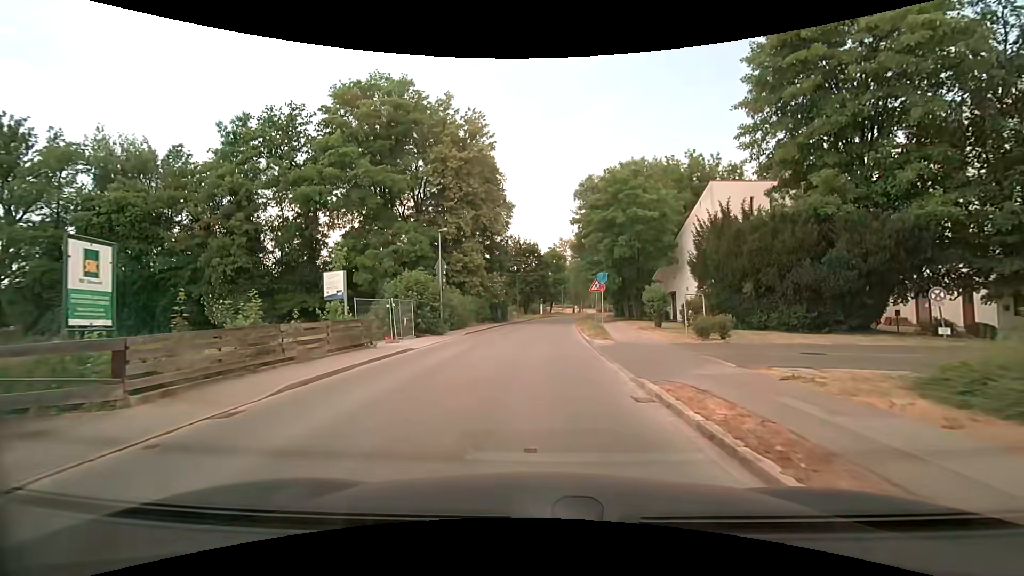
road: residential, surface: asphalt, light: Day
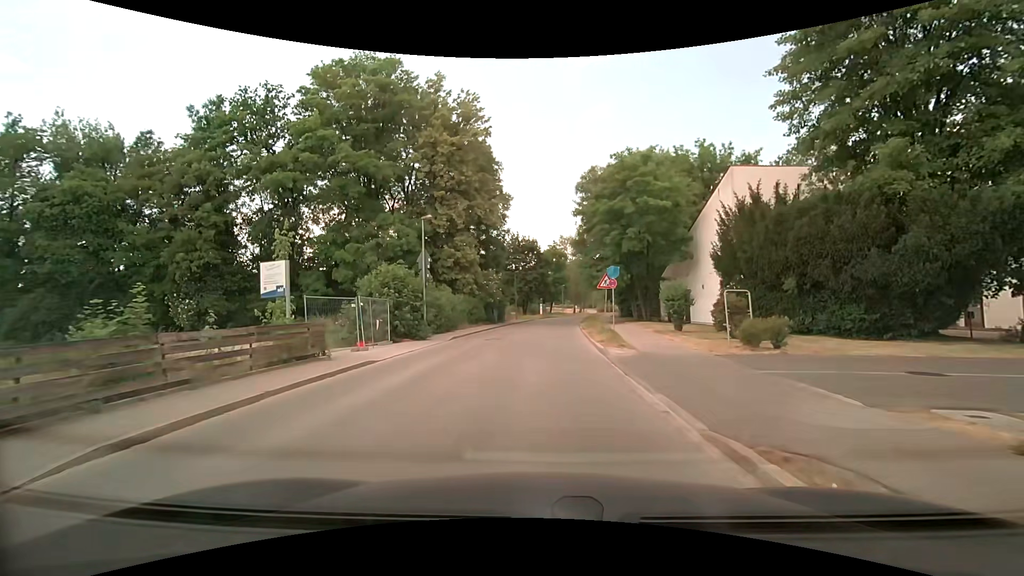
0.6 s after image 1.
(0.0, +4.2) m; 0°
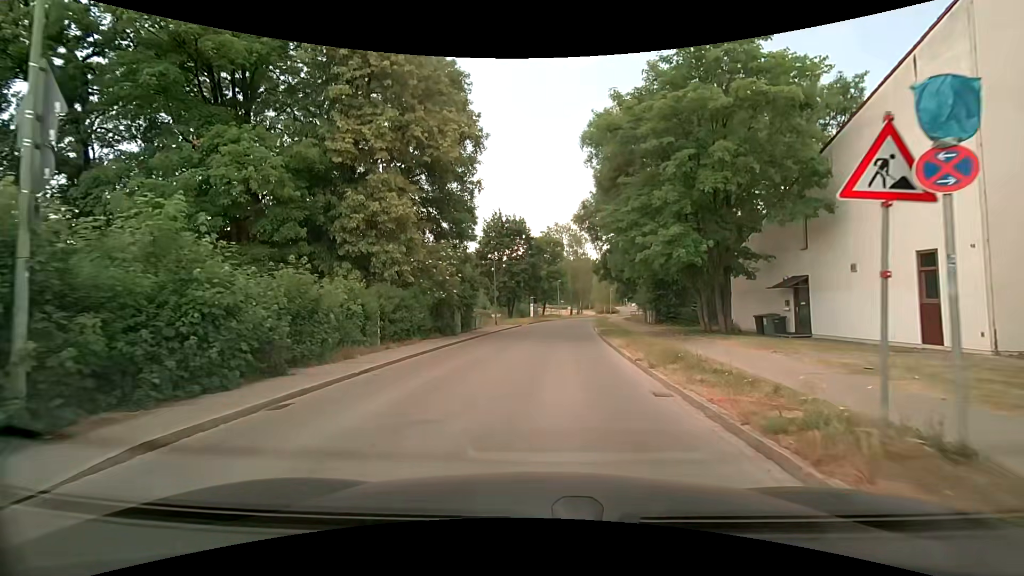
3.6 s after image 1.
(+0.1, +19.5) m; +1°
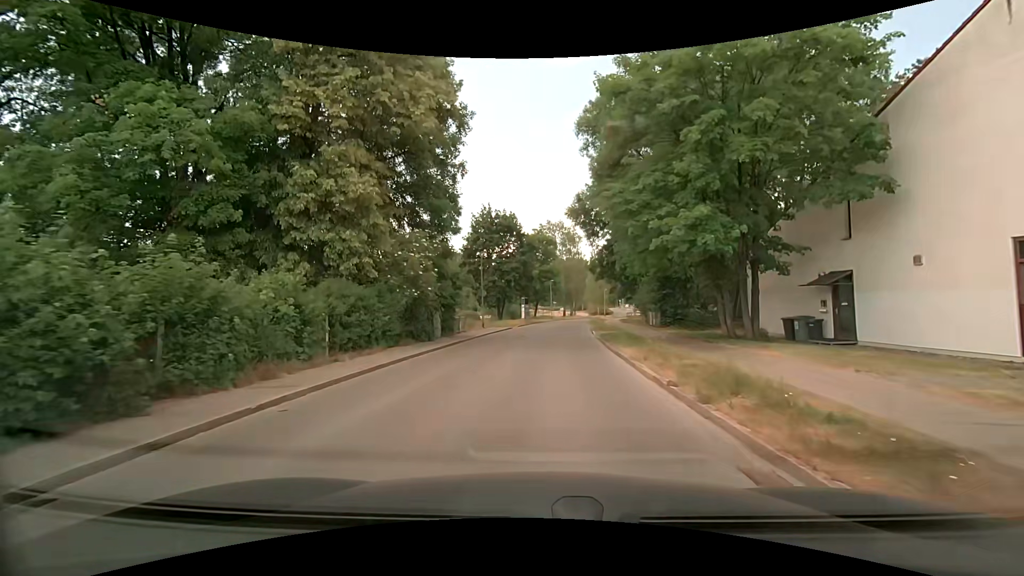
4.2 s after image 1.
(+0.1, +3.9) m; +1°
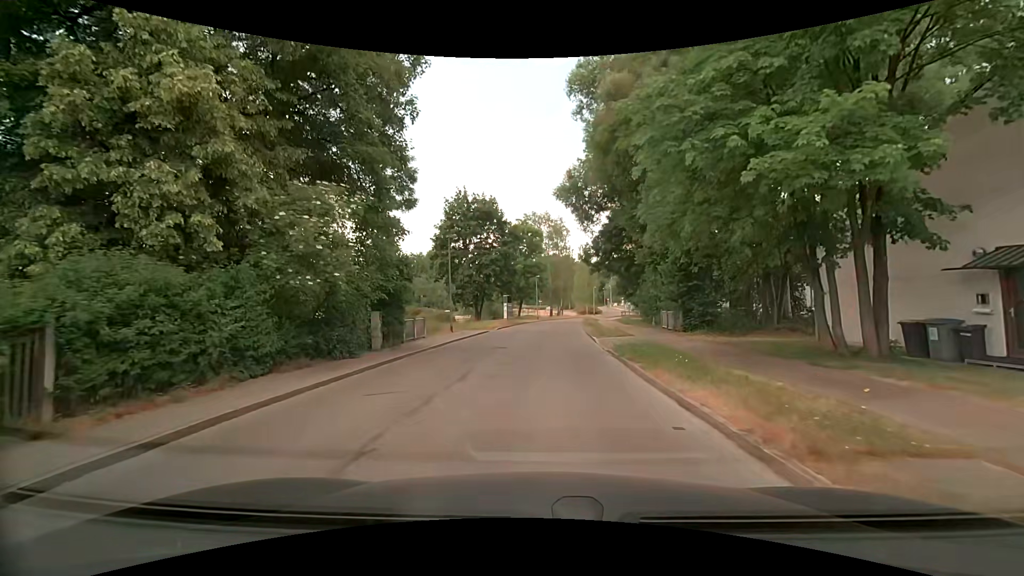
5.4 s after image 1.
(+0.1, +8.1) m; +2°
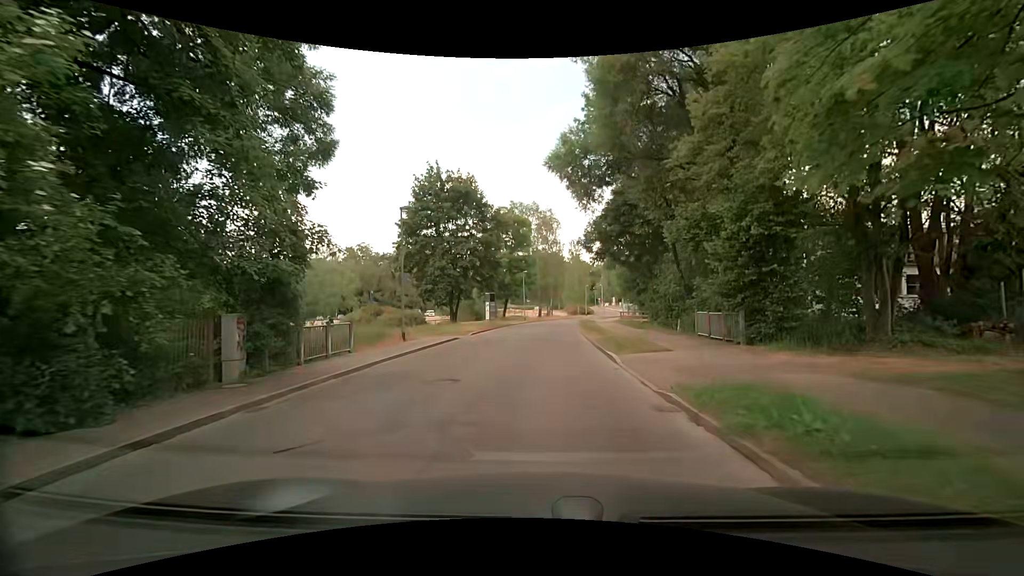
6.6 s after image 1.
(+0.1, +8.5) m; +1°
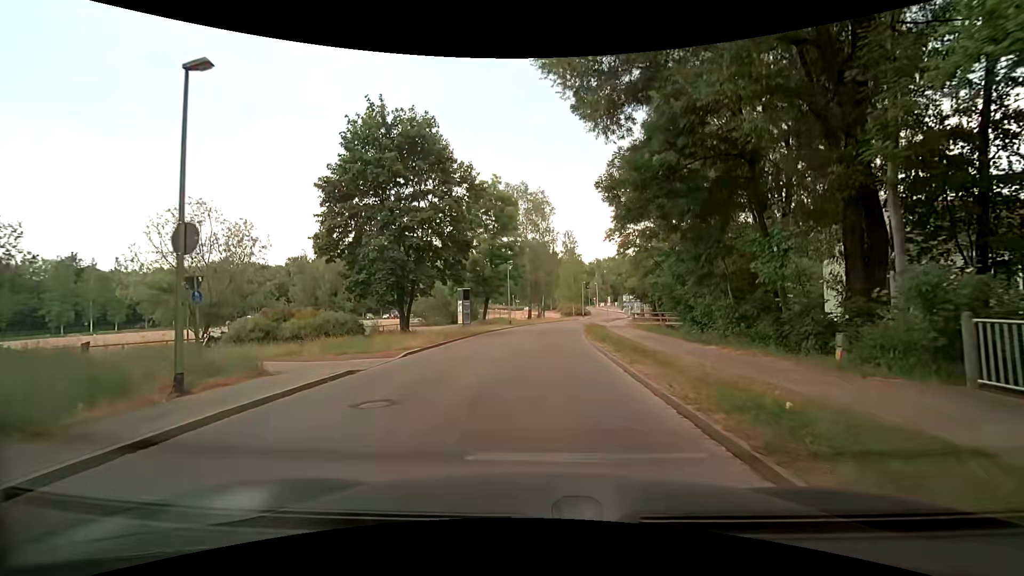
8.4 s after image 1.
(+0.1, +13.5) m; +2°
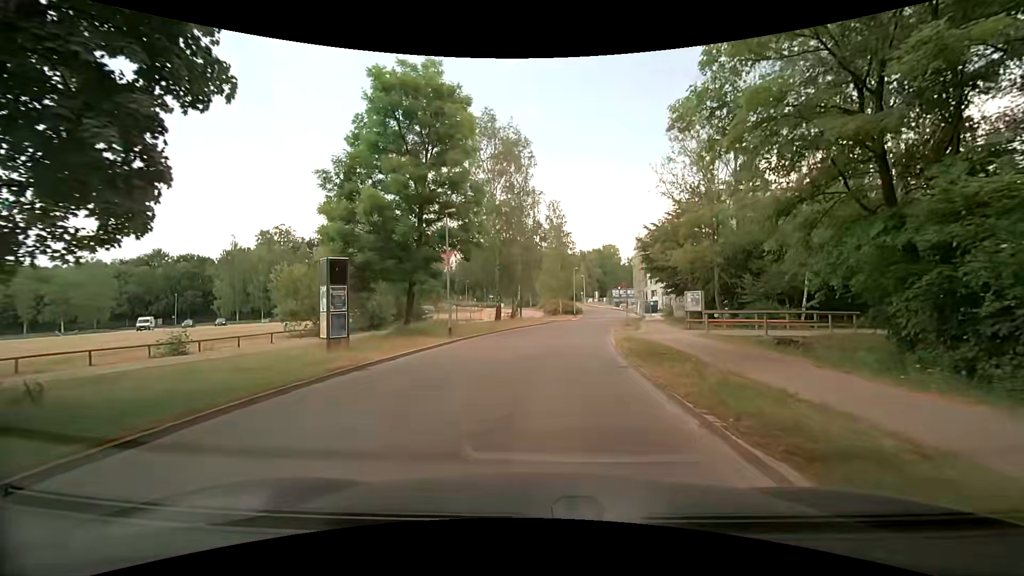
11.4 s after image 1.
(0.0, +23.8) m; 0°
(0, +10) (+1, +20) (+2, +30) (+4, +40) (+7, +49) (+9, +59) (+11, +69) (+12, +79) (+13, +89) (+13, +99) m
